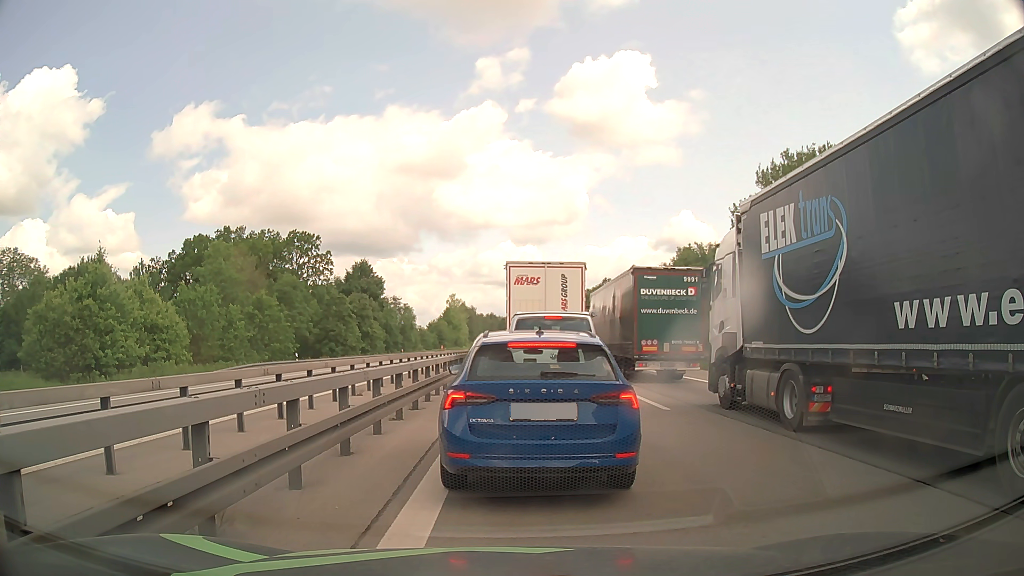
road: motorway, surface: asphalt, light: Day
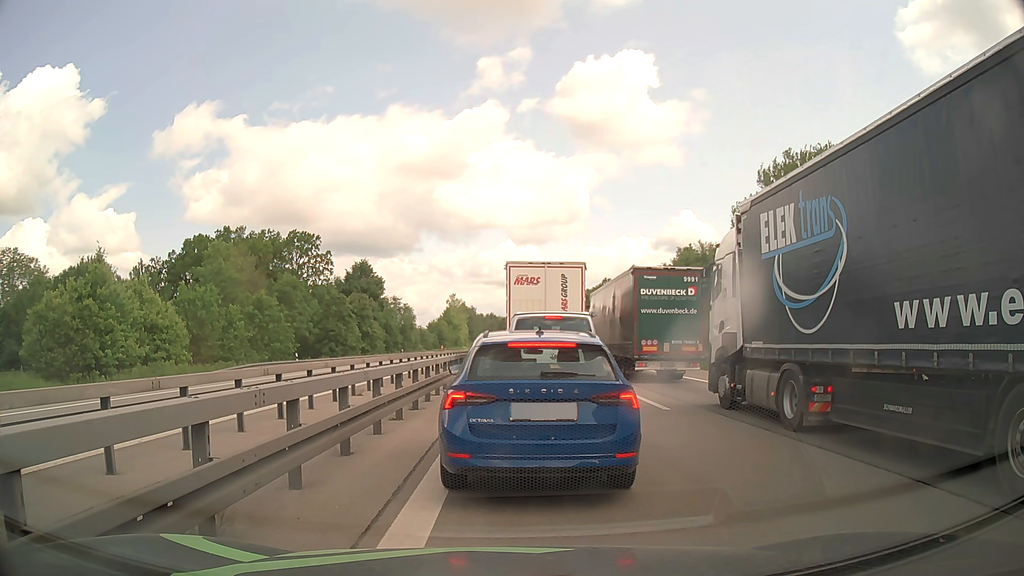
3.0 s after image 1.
(0.0, 0.0) m; 0°
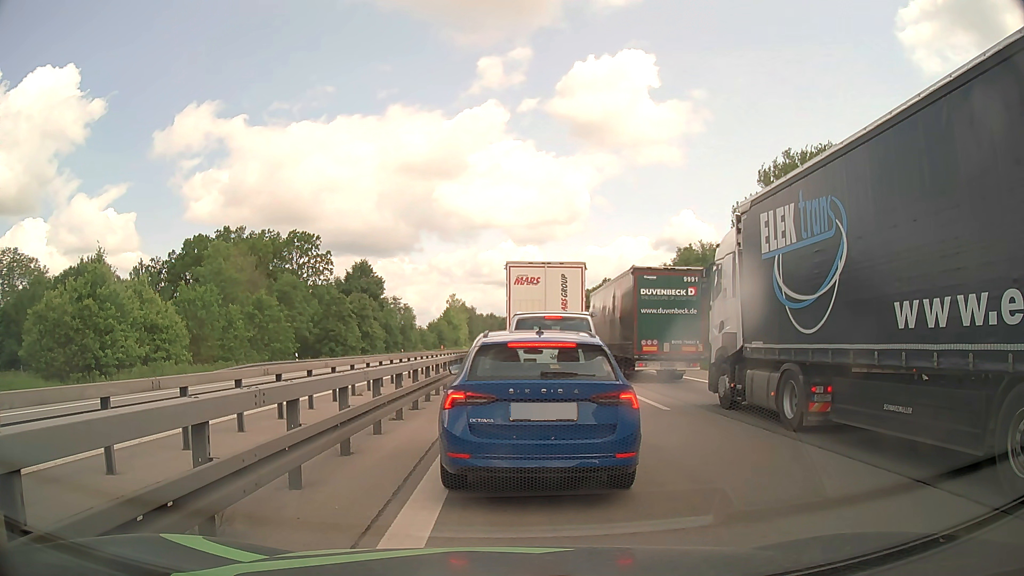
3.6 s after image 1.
(0.0, 0.0) m; 0°
